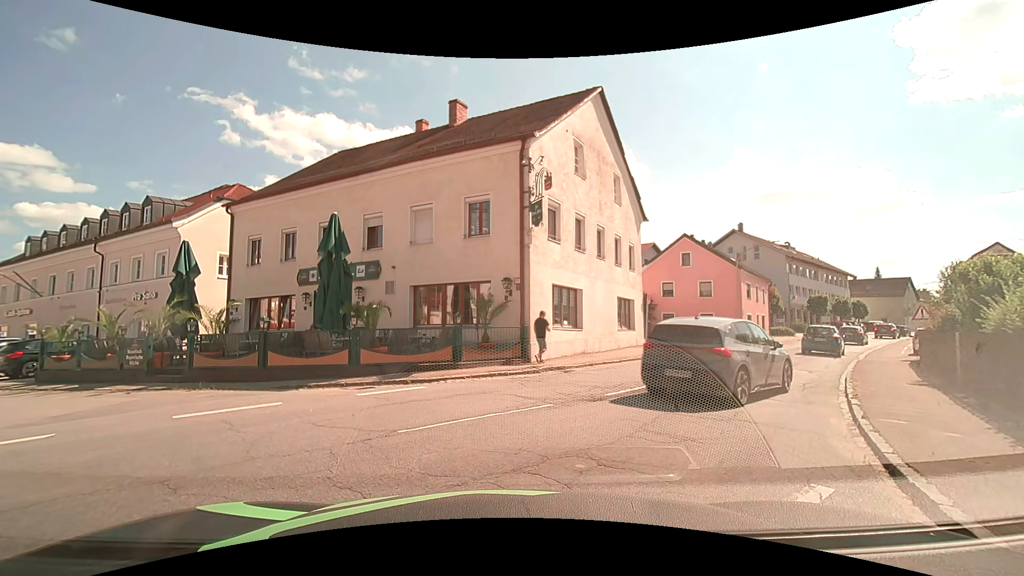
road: tertiary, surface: asphalt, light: Day
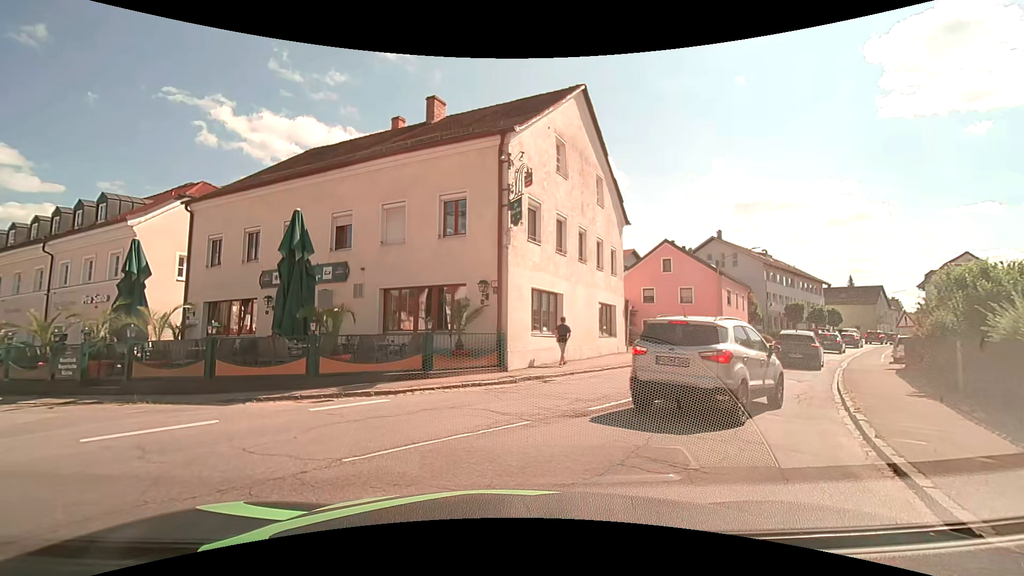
(0.0, +1.2) m; +3°
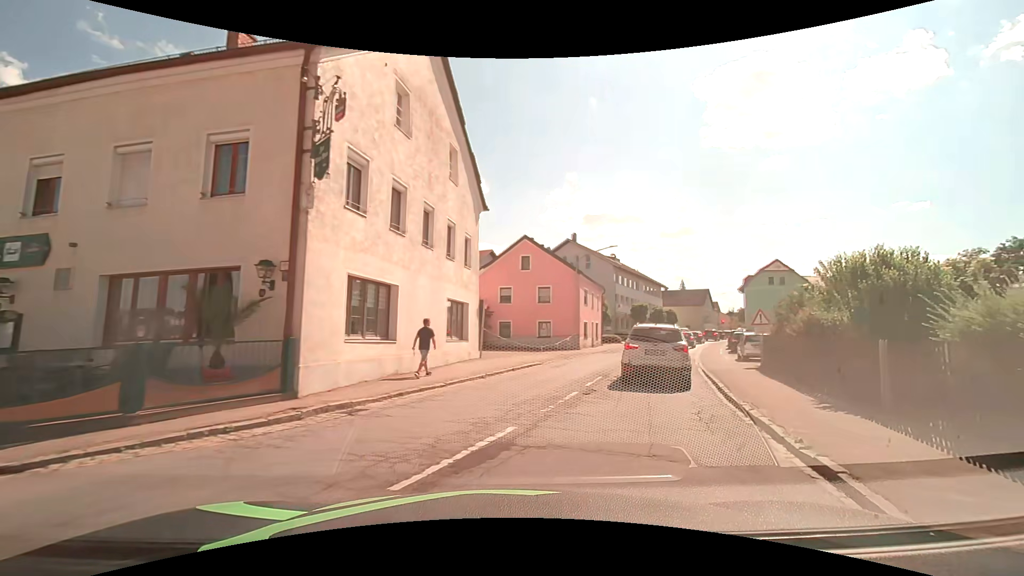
(+0.6, +4.7) m; +17°
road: secondary
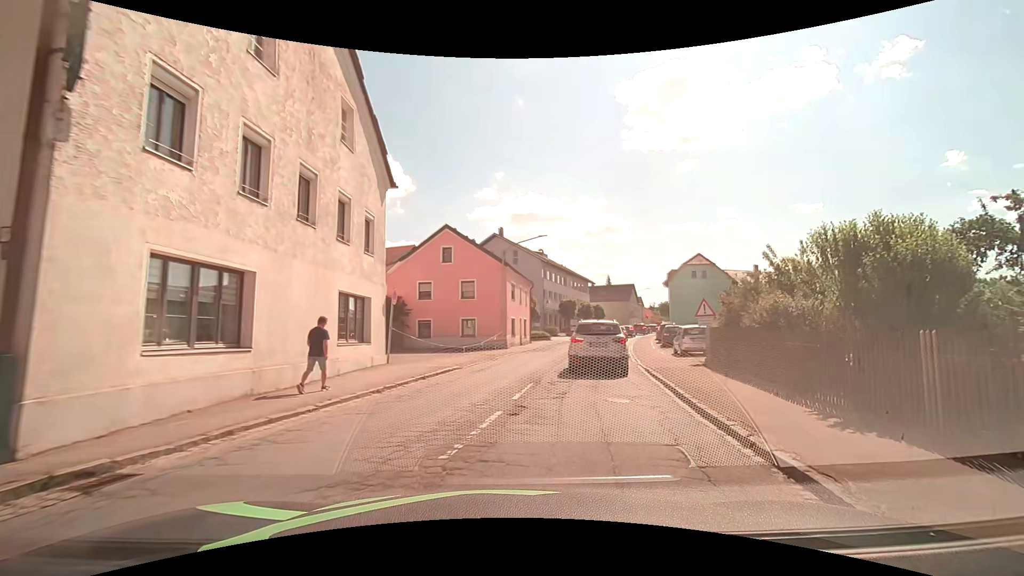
(+0.3, +3.4) m; +8°
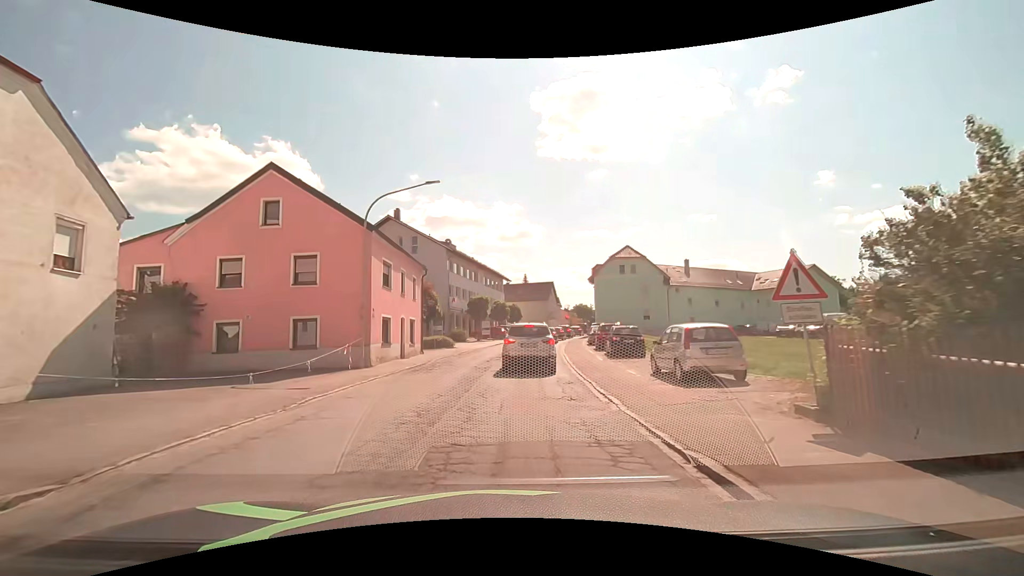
(+1.5, +12.7) m; +12°
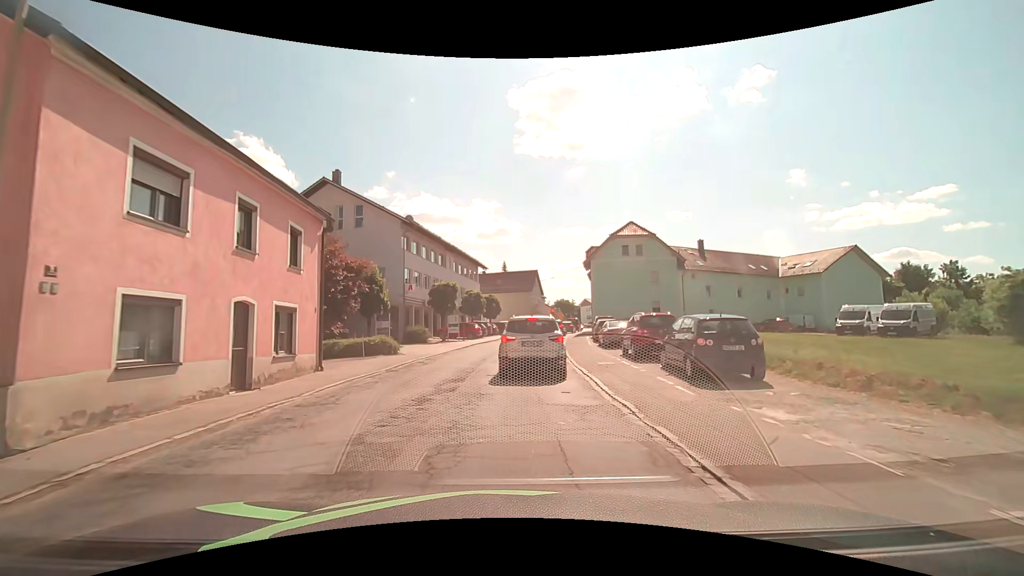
(-0.3, +13.3) m; +1°
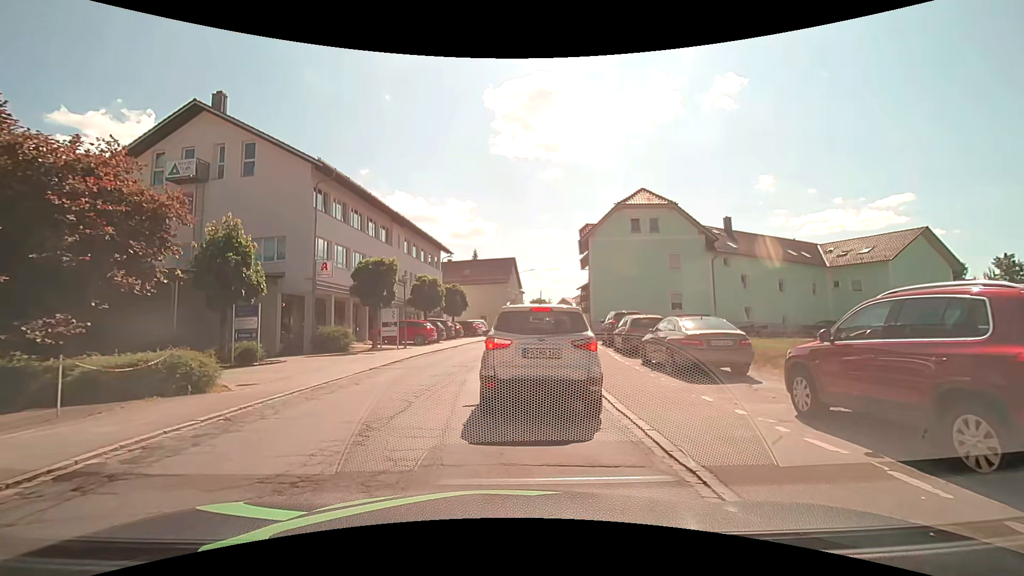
(+0.2, +13.7) m; +2°
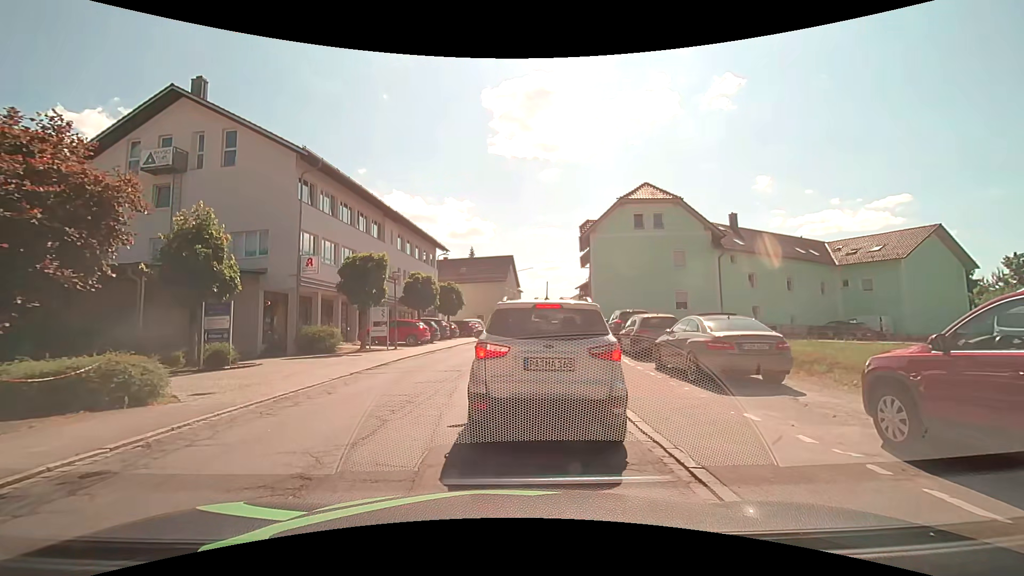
(0.0, +1.6) m; +2°
